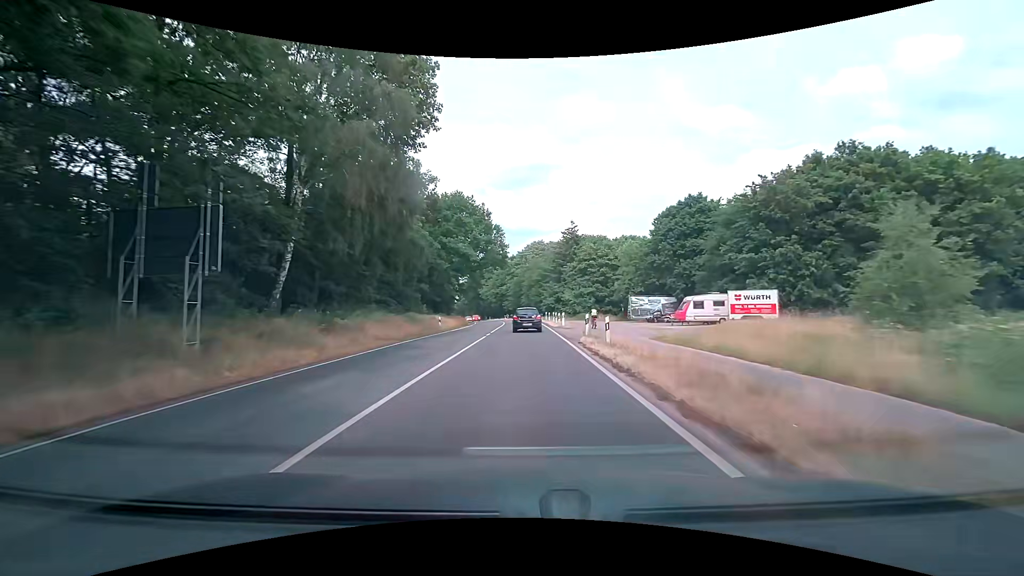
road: primary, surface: asphalt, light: Day
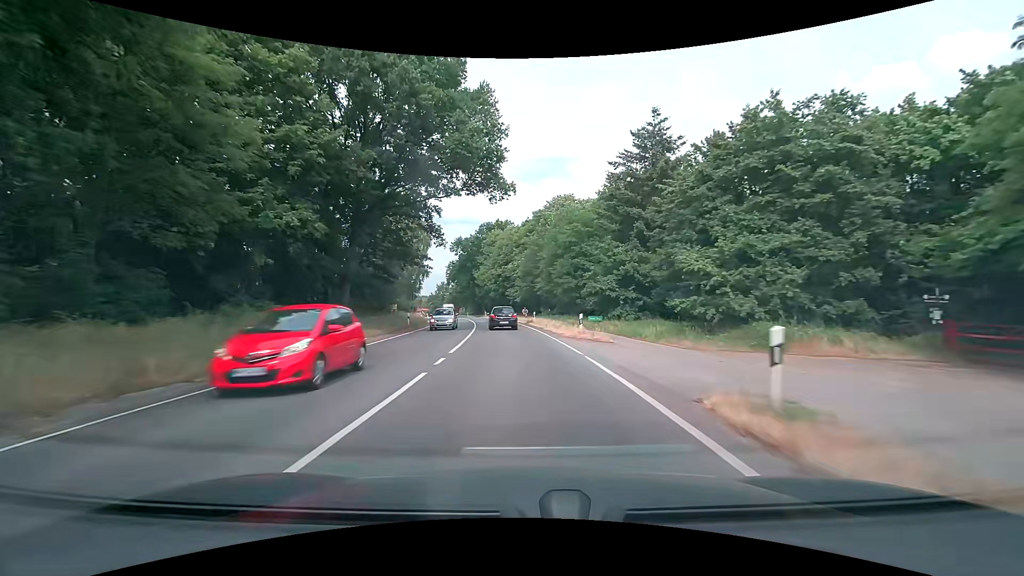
(+0.1, +52.6) m; -1°
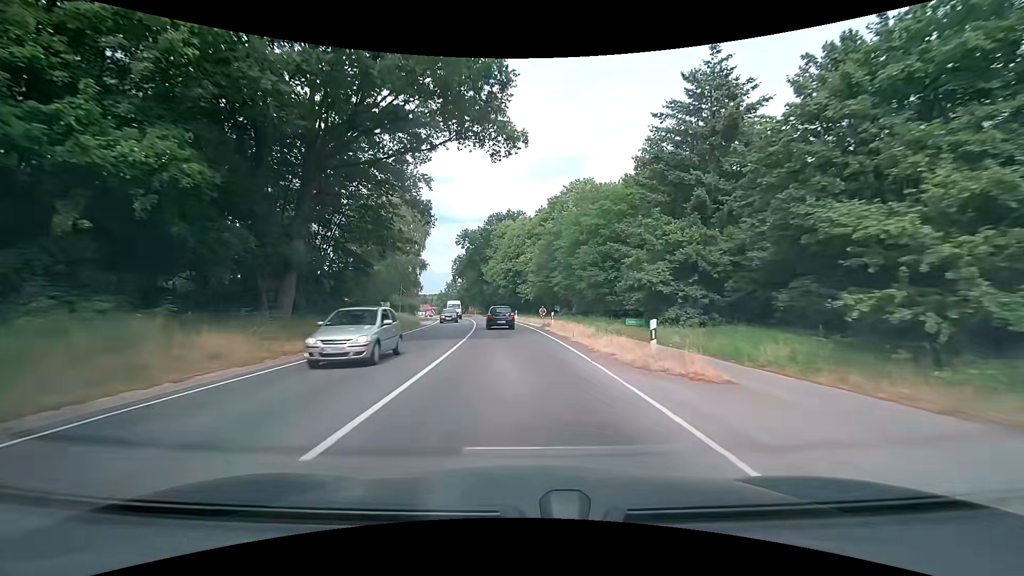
(-0.1, +10.4) m; -2°
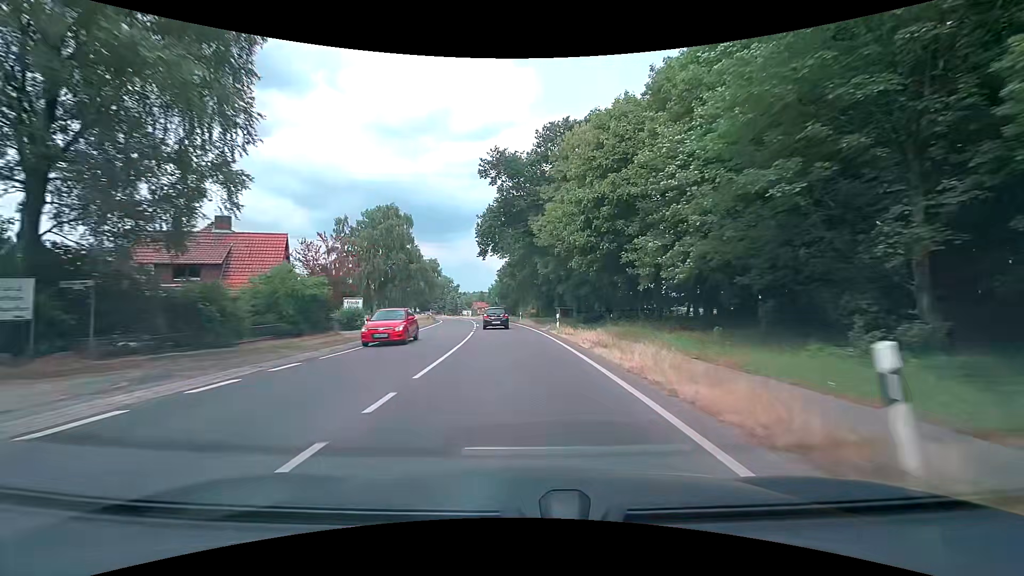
(-2.8, +51.7) m; -7°
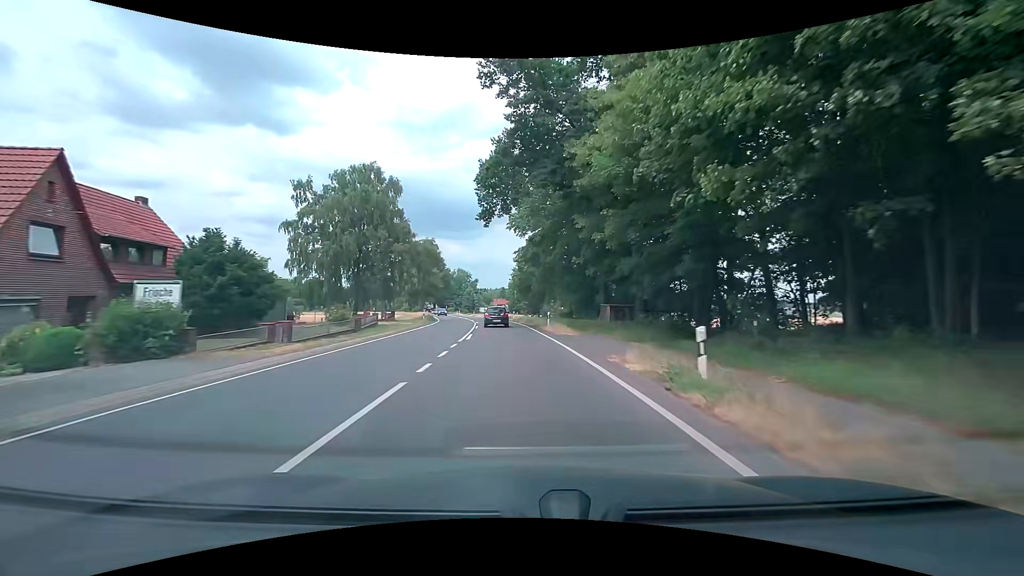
(-0.6, +20.8) m; -3°
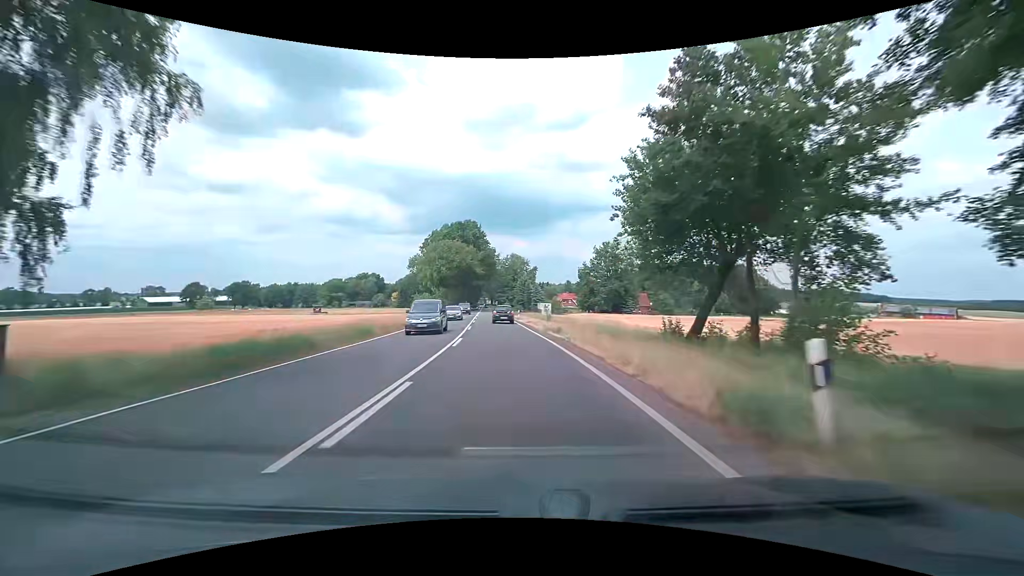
(-3.1, +53.1) m; -7°
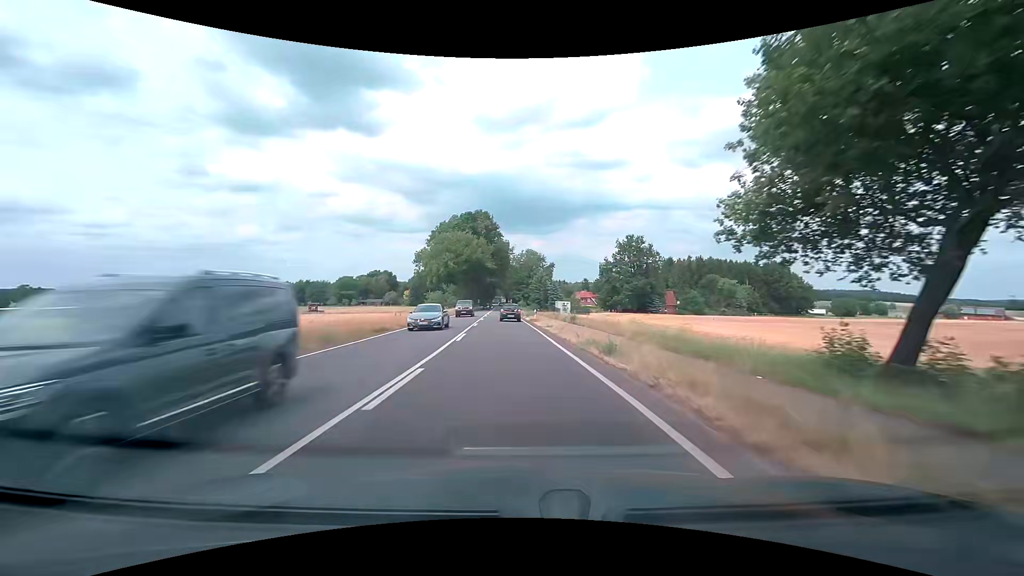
(-0.2, +10.8) m; -2°
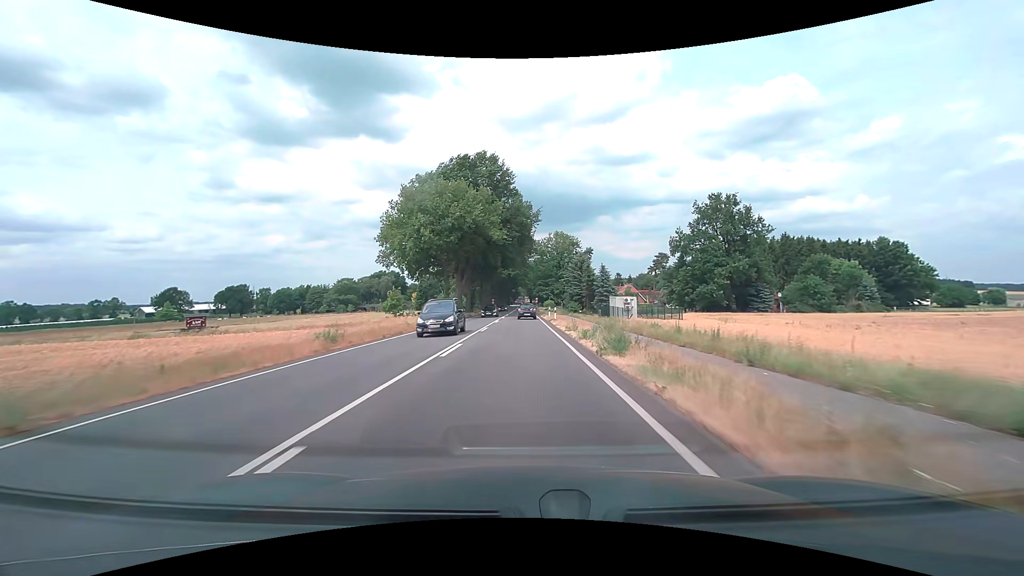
(-1.6, +42.9) m; -3°
(0, +10) (0, +20) (0, +30) (0, +40) (0, +50) (0, +60) (0, +70) (0, +80) (0, +90) (0, +100) m
